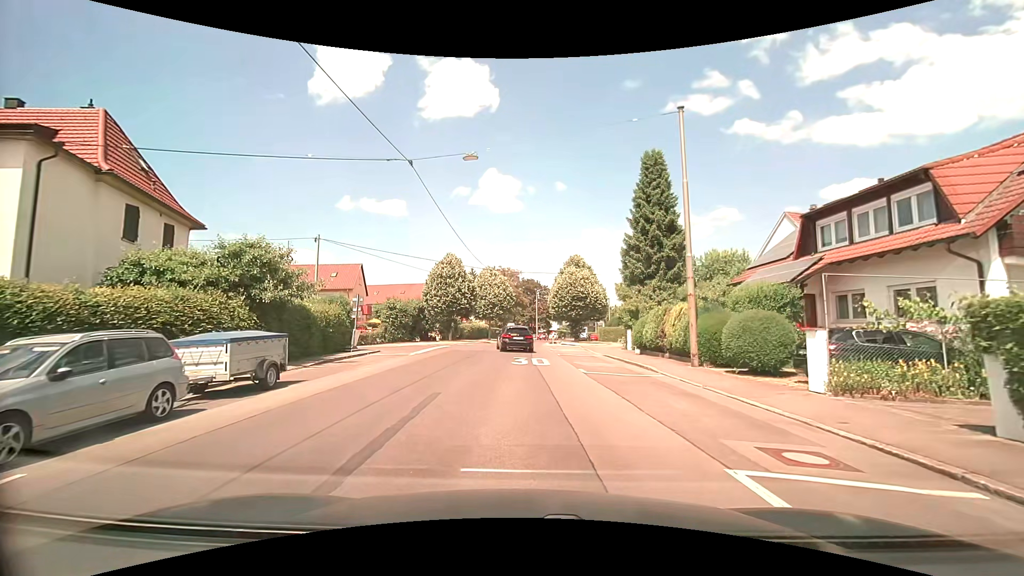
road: residential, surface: asphalt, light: Day
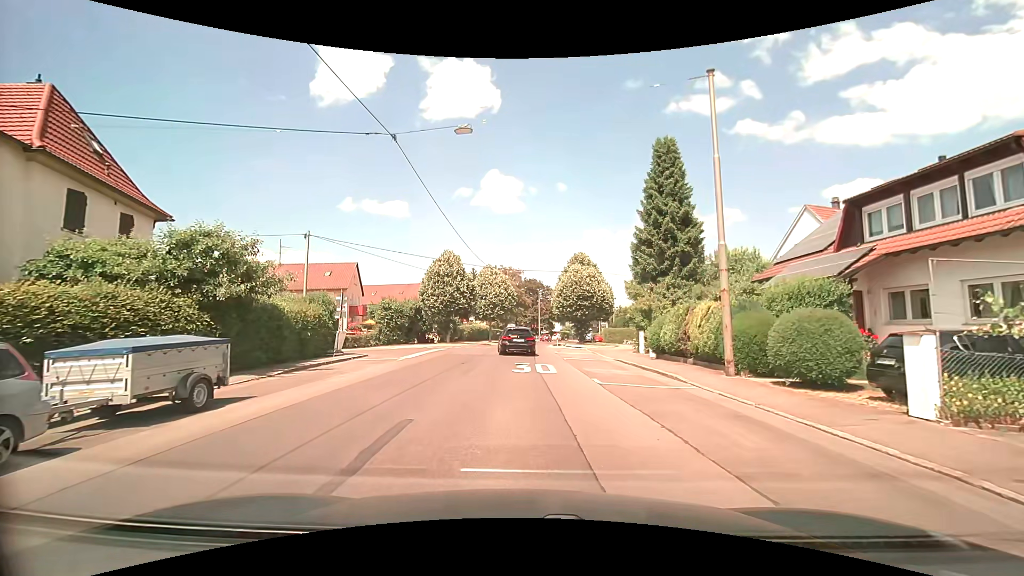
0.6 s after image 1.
(0.0, +2.6) m; 0°
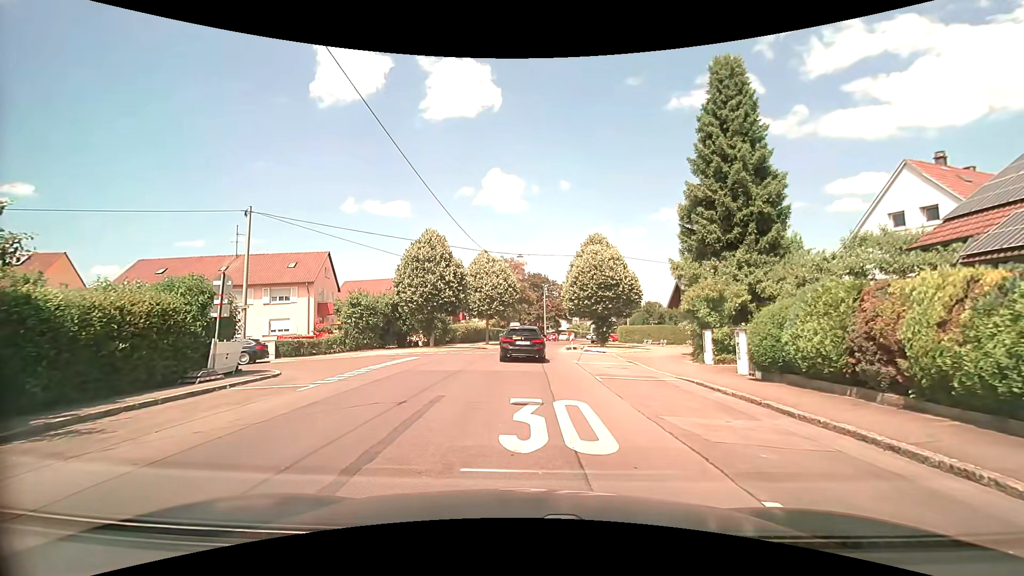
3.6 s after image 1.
(-0.1, +9.4) m; +1°
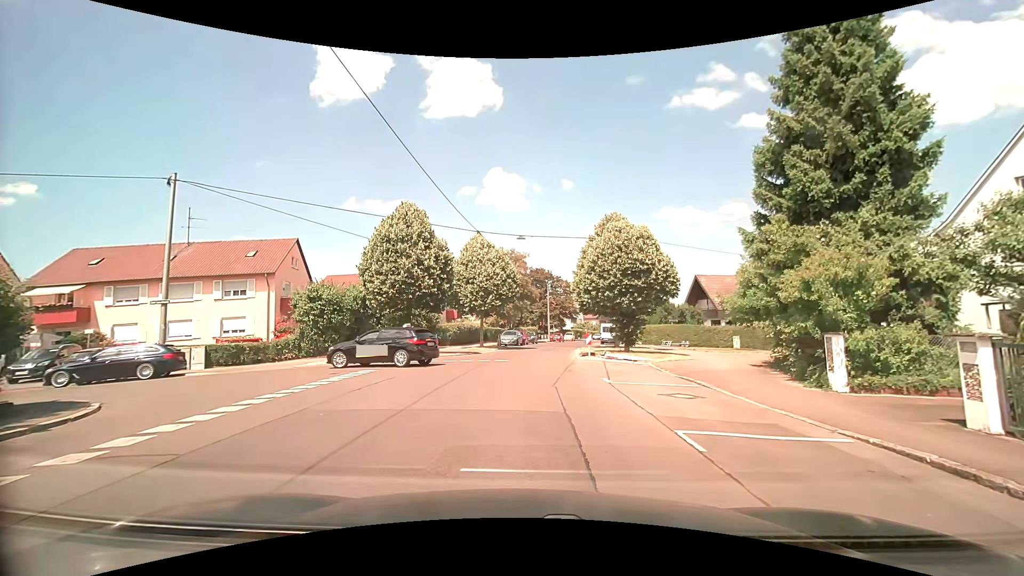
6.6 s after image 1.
(-0.2, +7.4) m; 0°
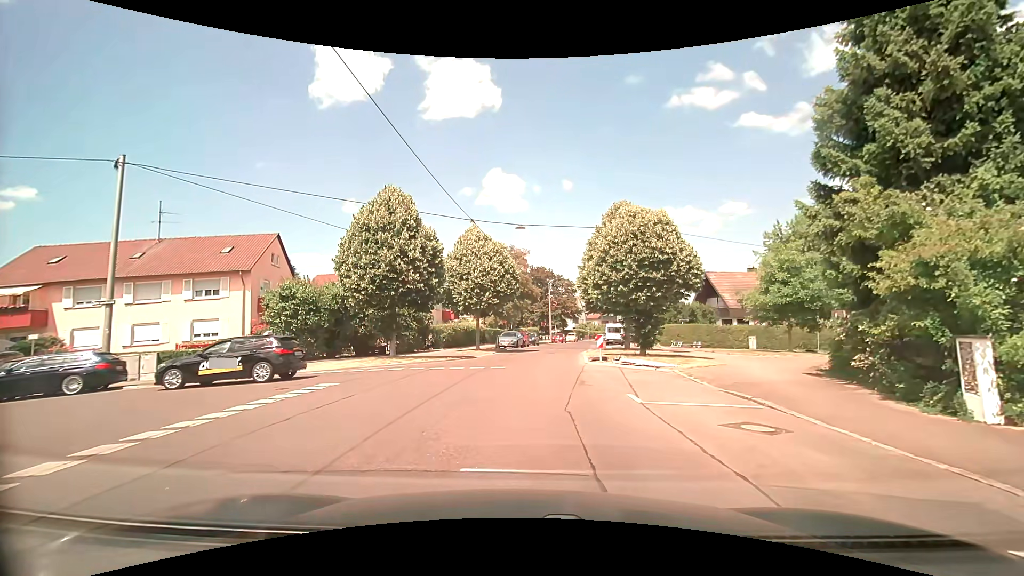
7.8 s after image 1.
(-0.1, +3.5) m; -1°
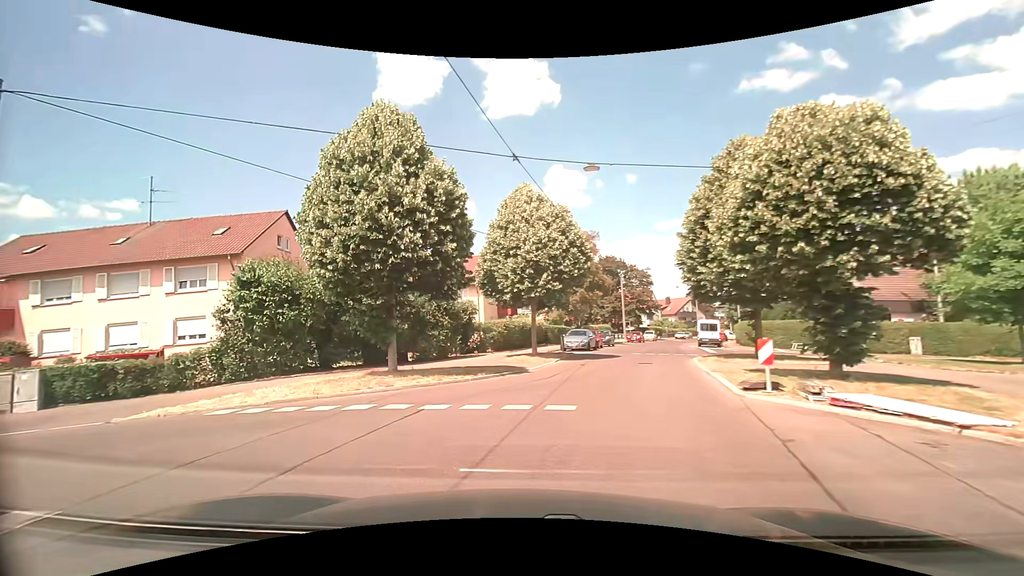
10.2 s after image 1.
(-0.2, +9.6) m; -7°
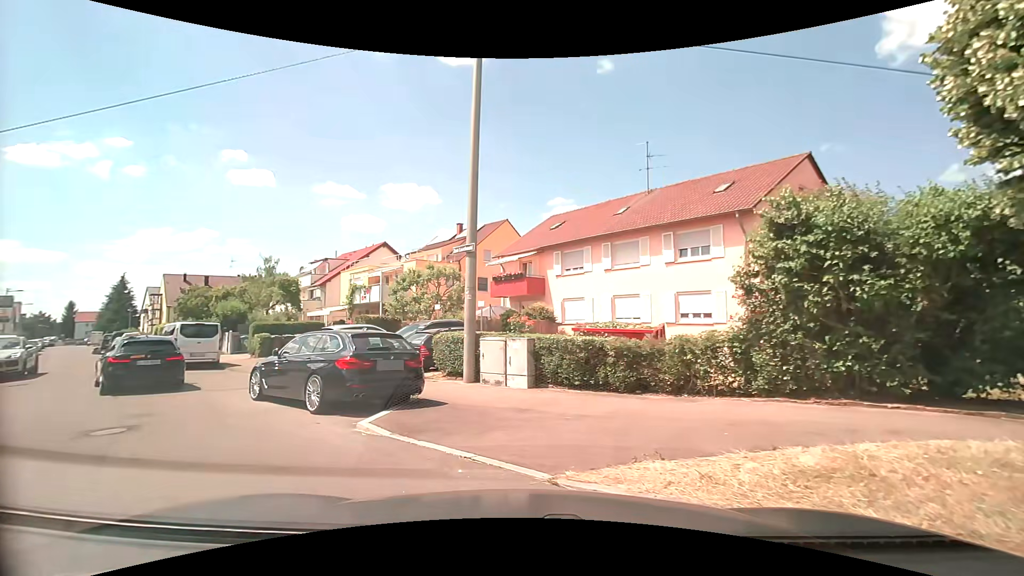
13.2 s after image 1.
(-3.4, +7.5) m; -55°
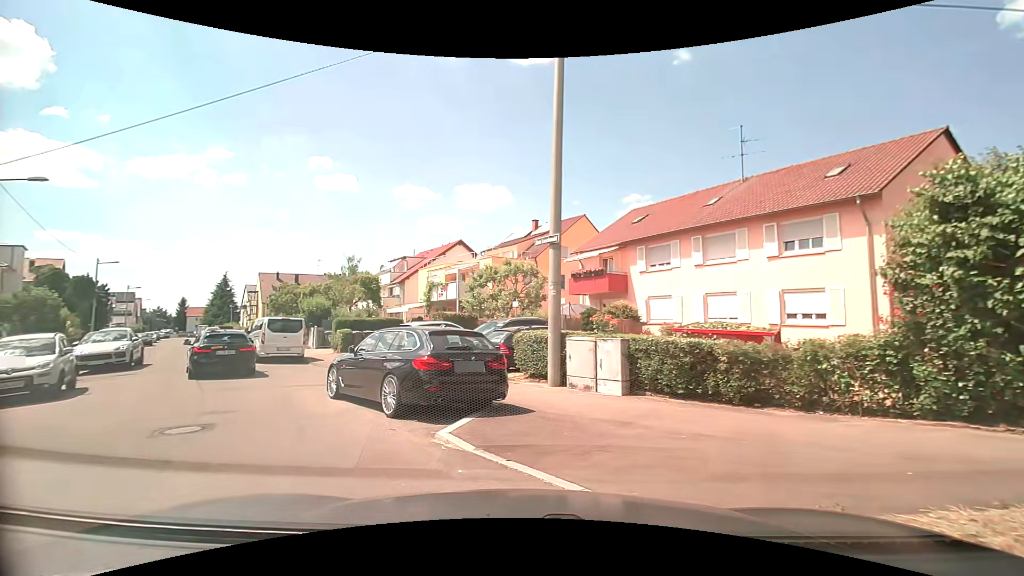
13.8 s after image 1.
(-0.1, +1.1) m; -8°
